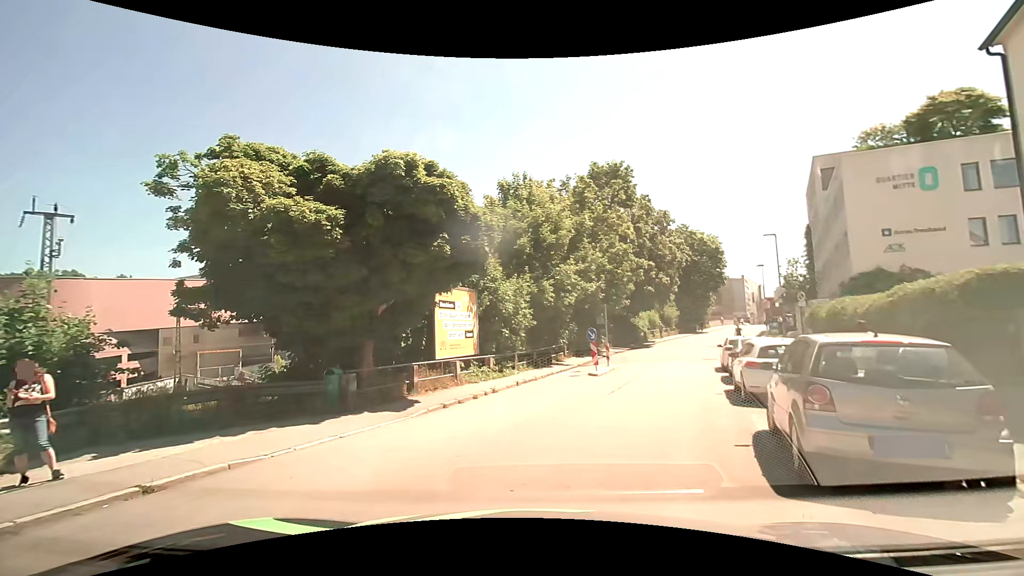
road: residential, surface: asphalt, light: Day
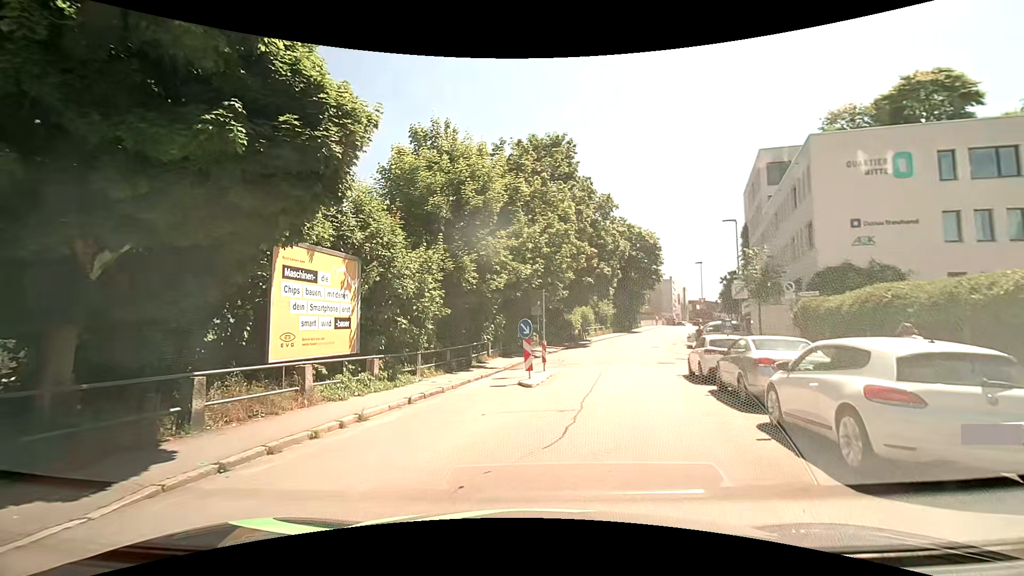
(+0.1, +6.6) m; +8°
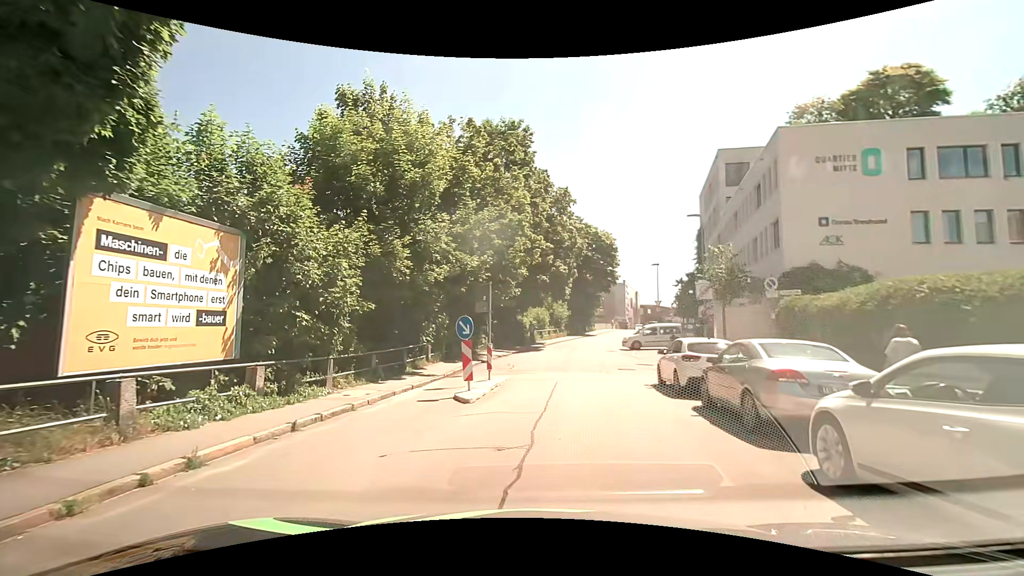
(+0.1, +3.2) m; +5°
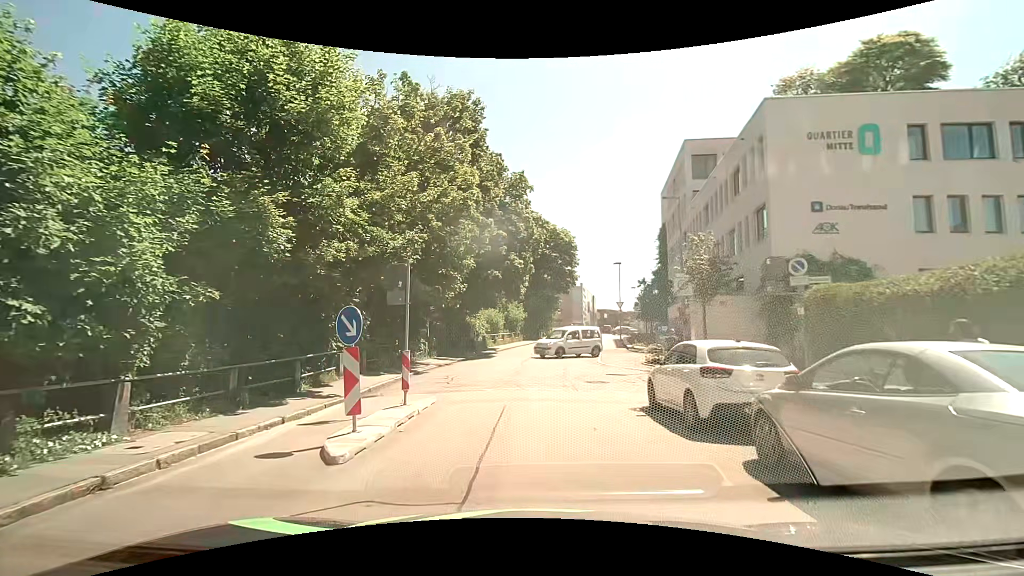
(+0.2, +4.9) m; +3°
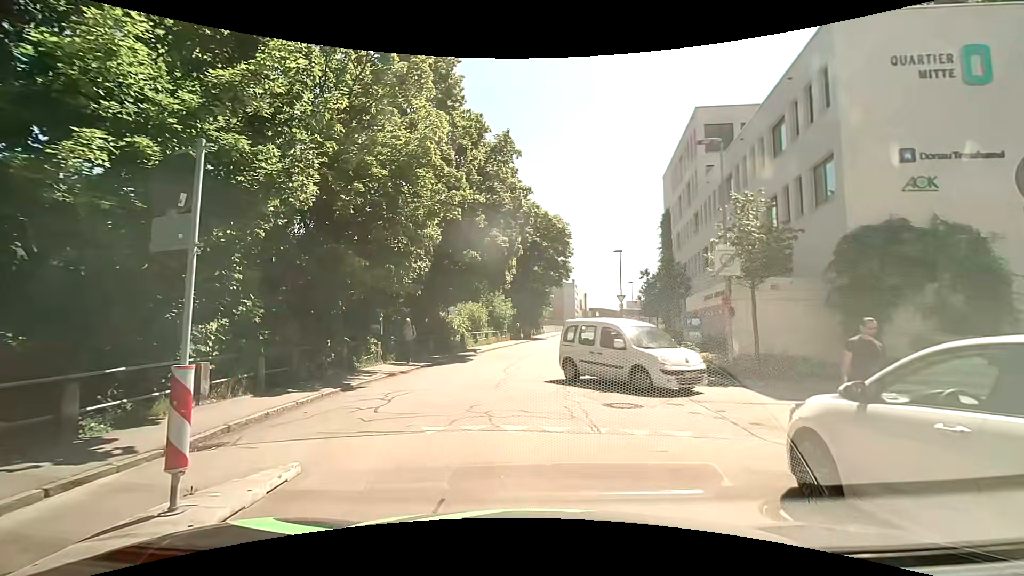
(+0.2, +6.4) m; +1°
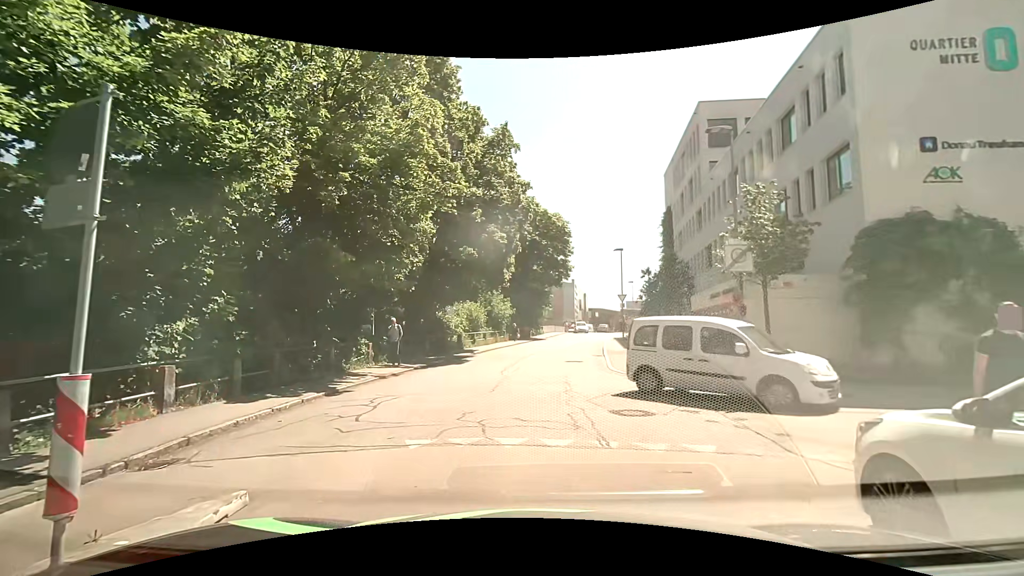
(0.0, +1.0) m; +2°
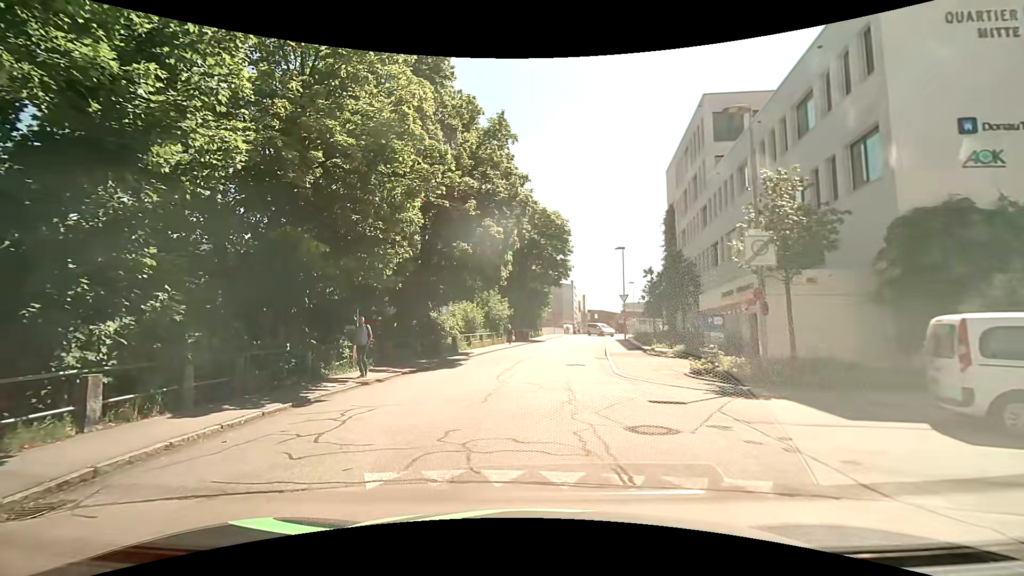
(0.0, +1.5) m; +1°
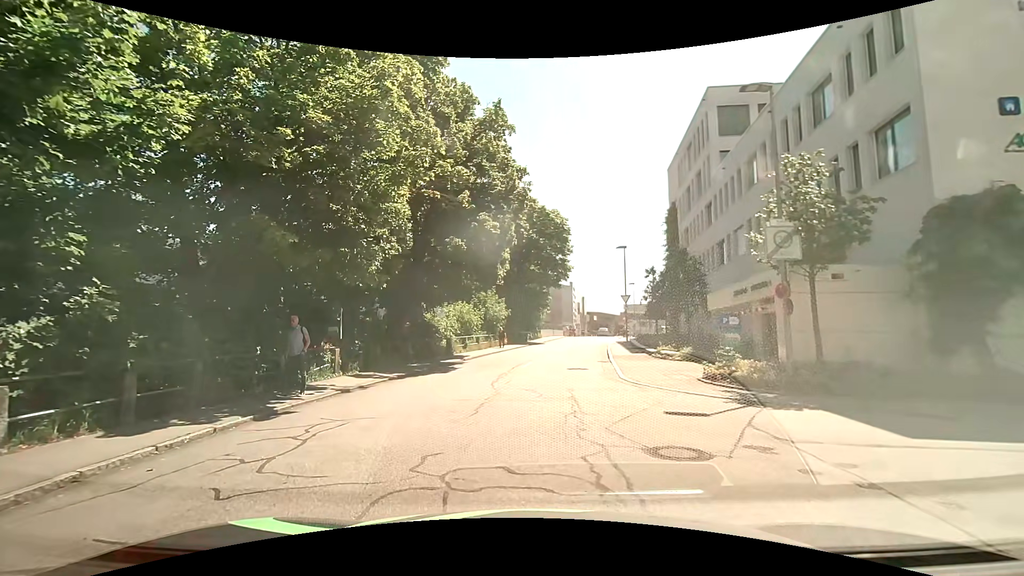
(0.0, +1.4) m; 0°
